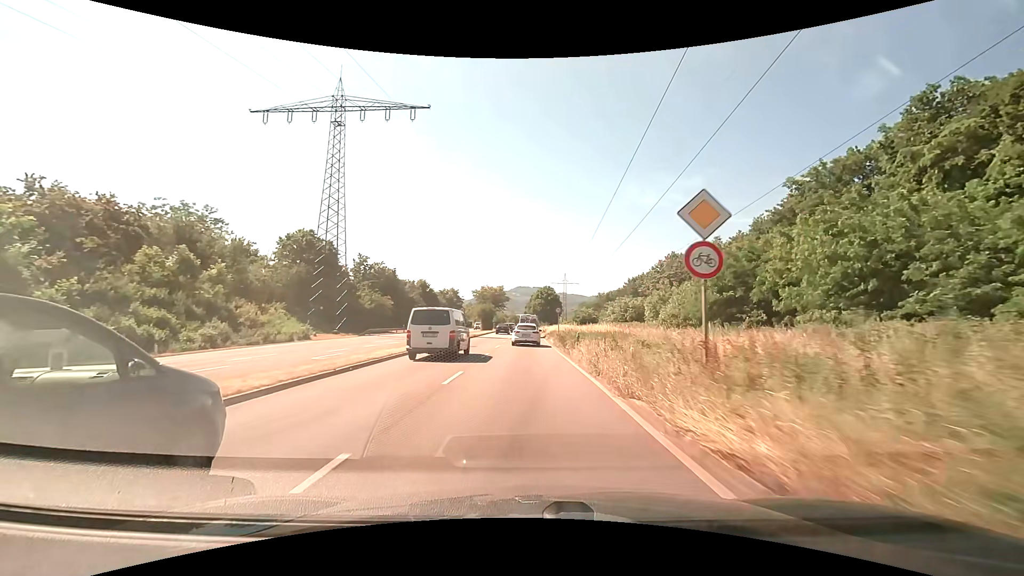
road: primary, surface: asphalt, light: Day
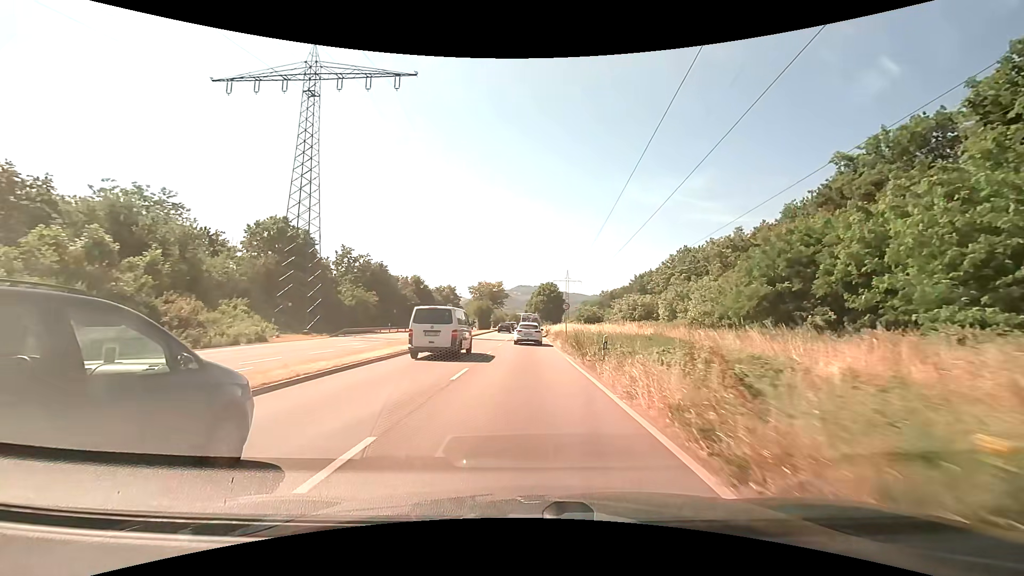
(0.0, +8.3) m; 0°
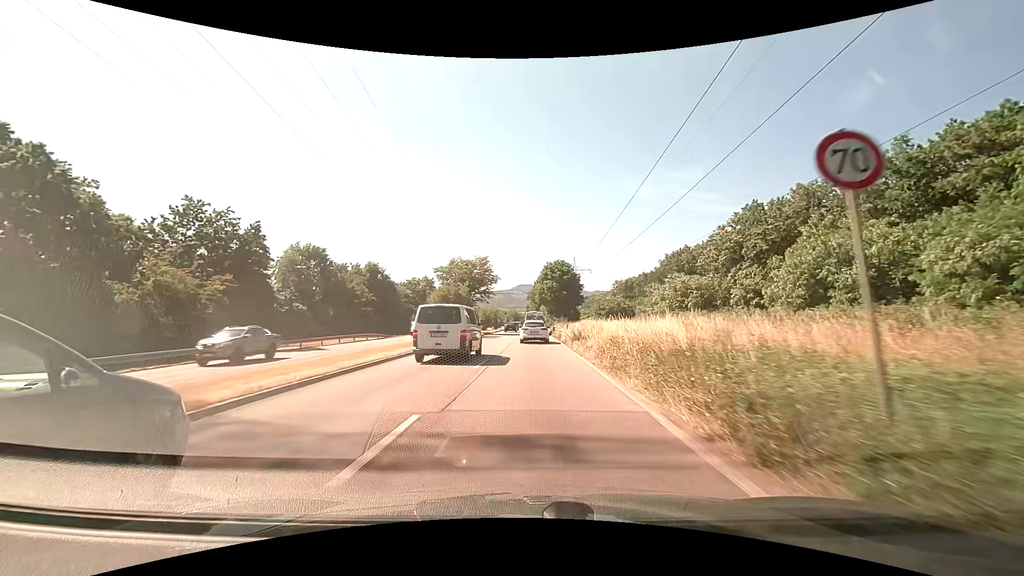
(-0.1, +35.0) m; 0°
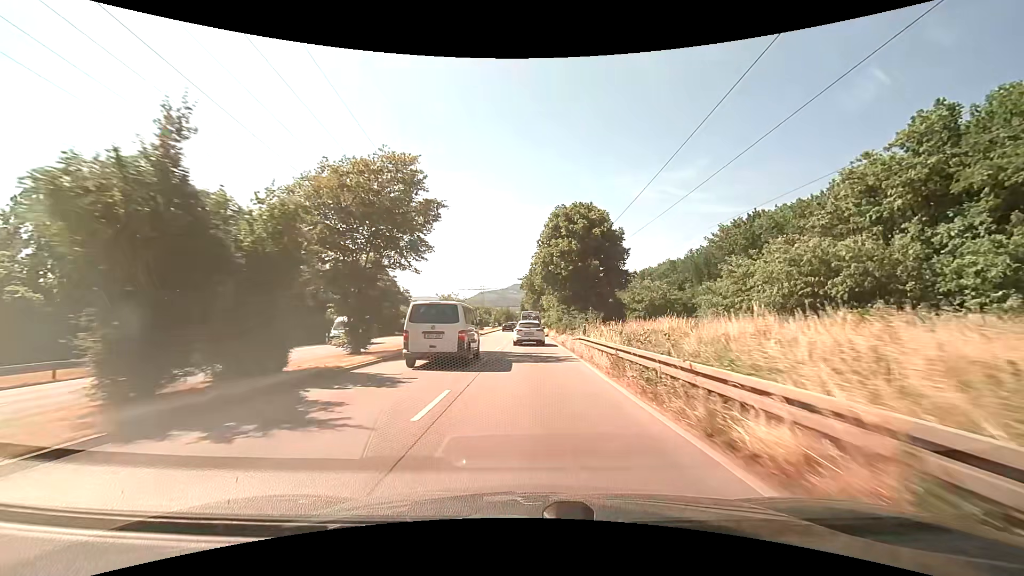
(0.0, +36.3) m; 0°
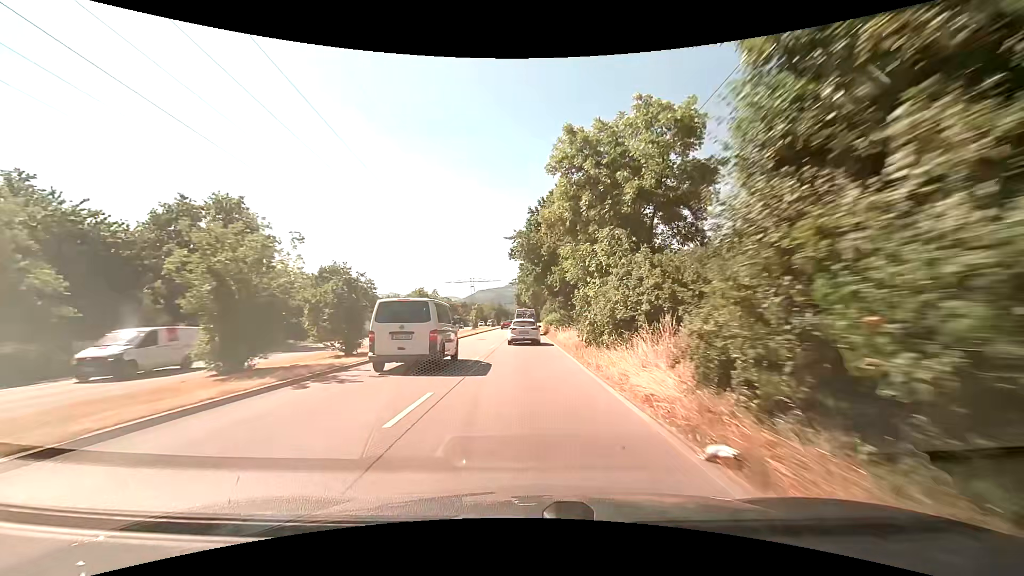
(+0.2, +36.5) m; 0°
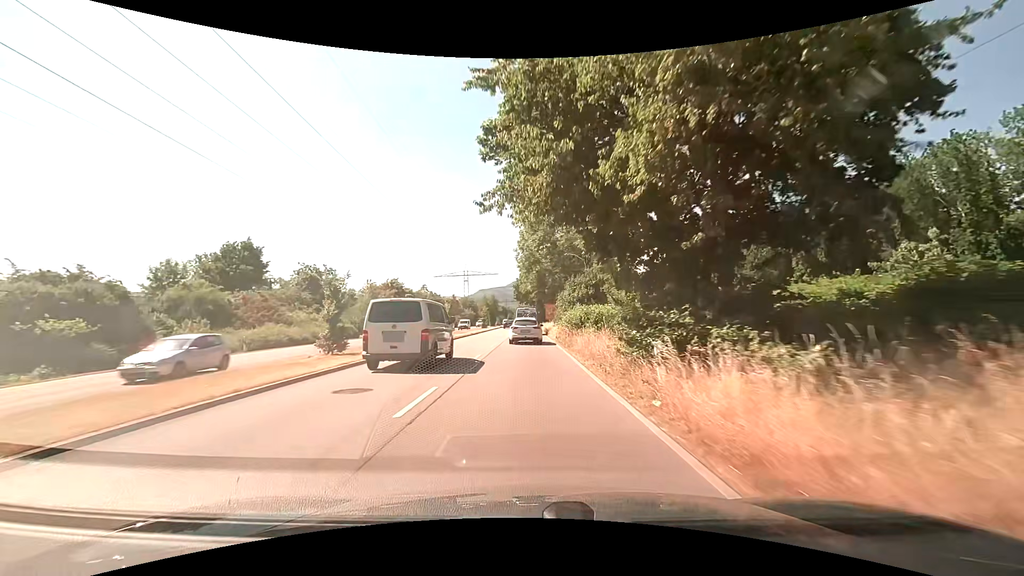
(-0.1, +26.5) m; -1°
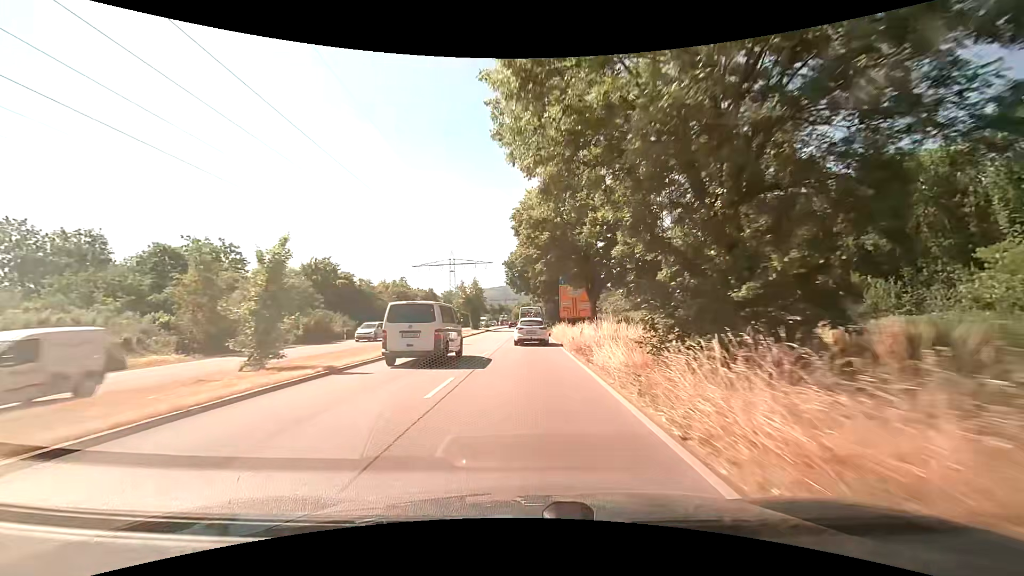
(+0.1, +34.7) m; 0°
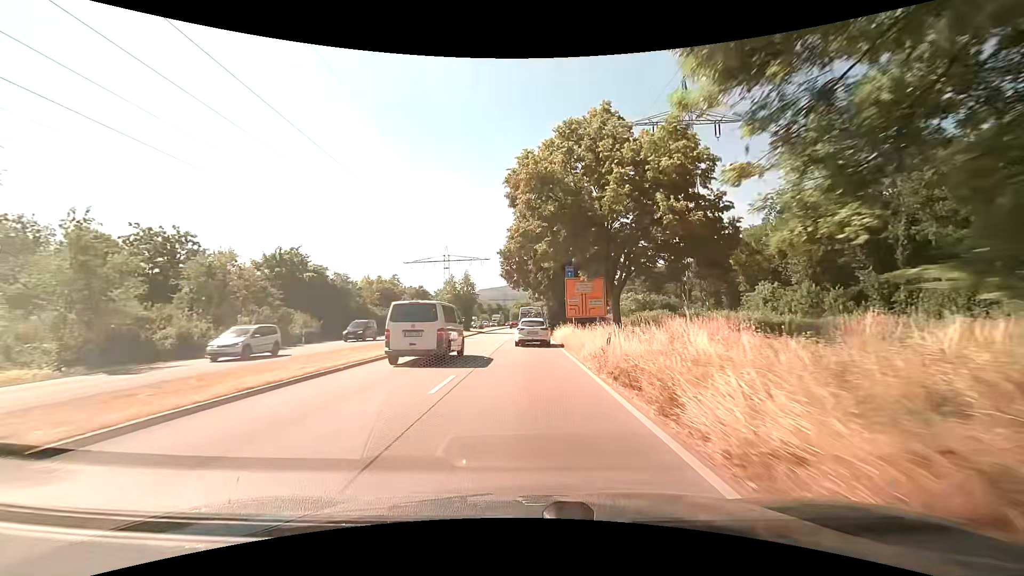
(0.0, +8.7) m; 0°
(0, +10) (0, +20) (0, +30) (0, +40) (0, +50) (0, +60) (+1, +70) (+1, +80) (+1, +90) (+2, +100) m
